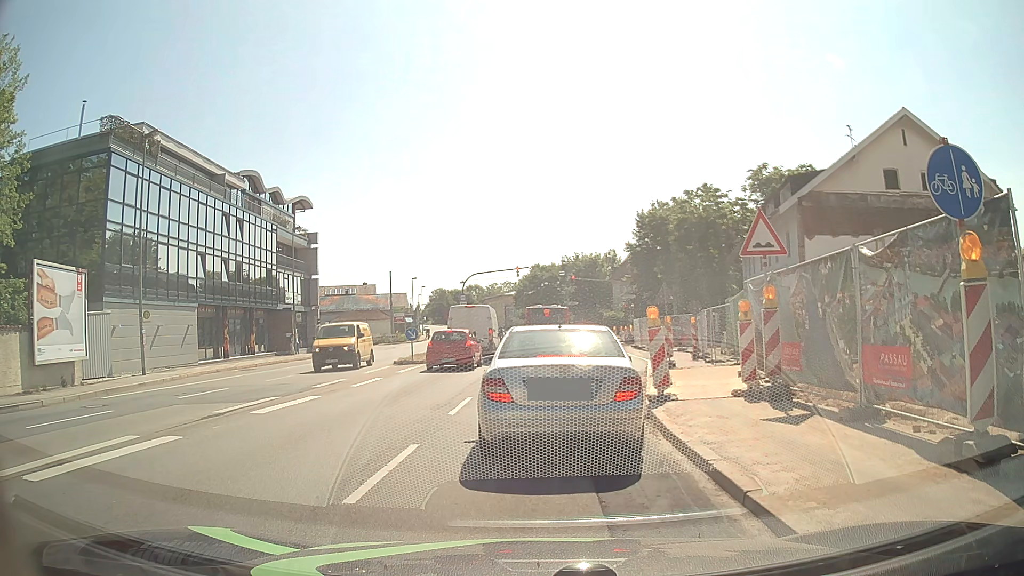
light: Day
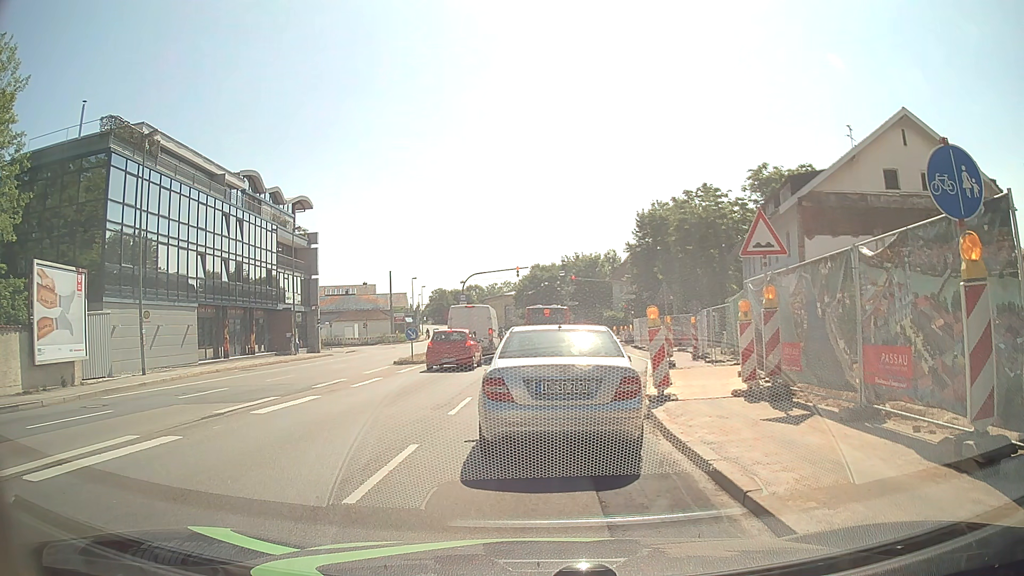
(0.0, 0.0) m; 0°
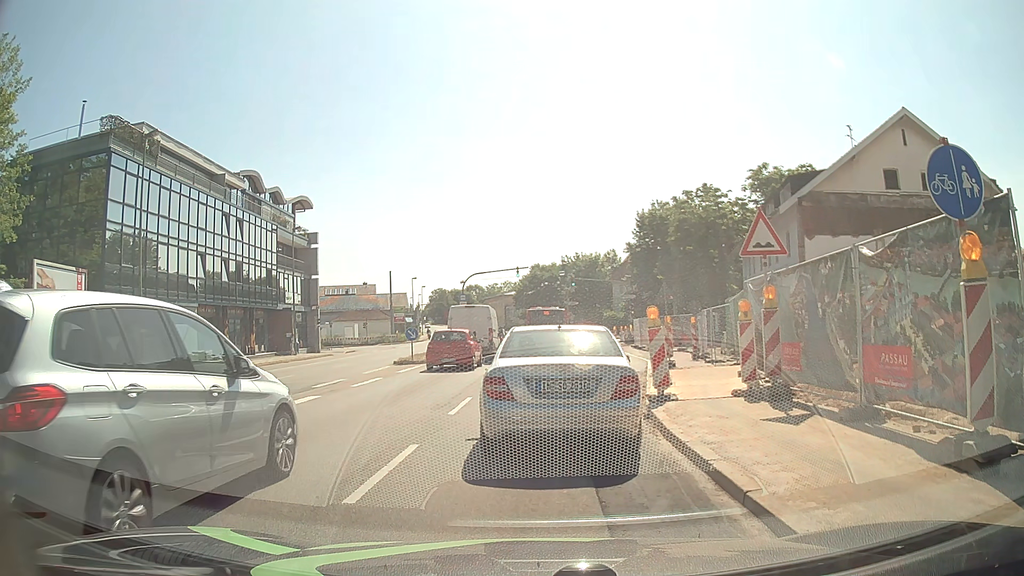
(0.0, 0.0) m; 0°
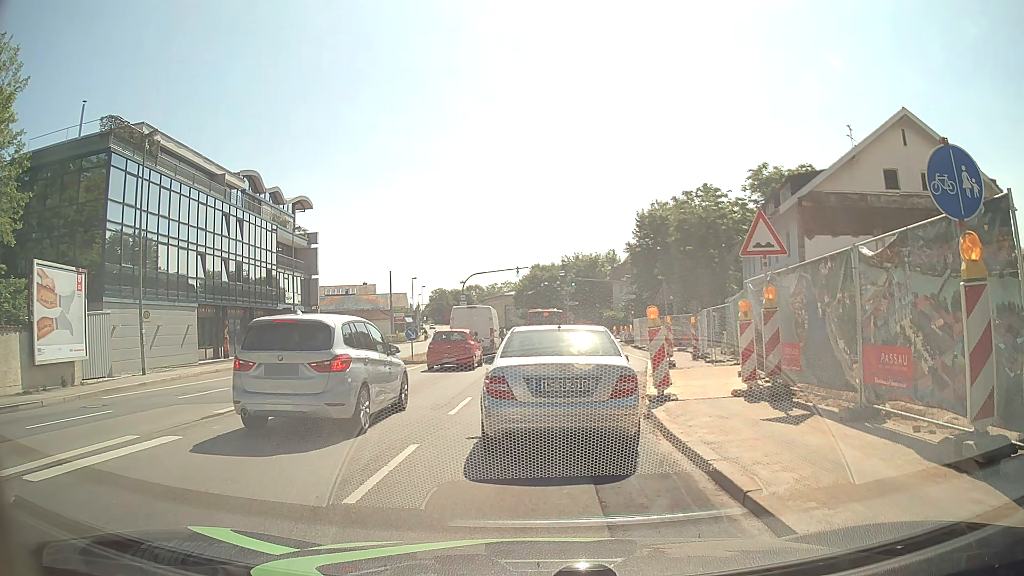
(0.0, 0.0) m; 0°
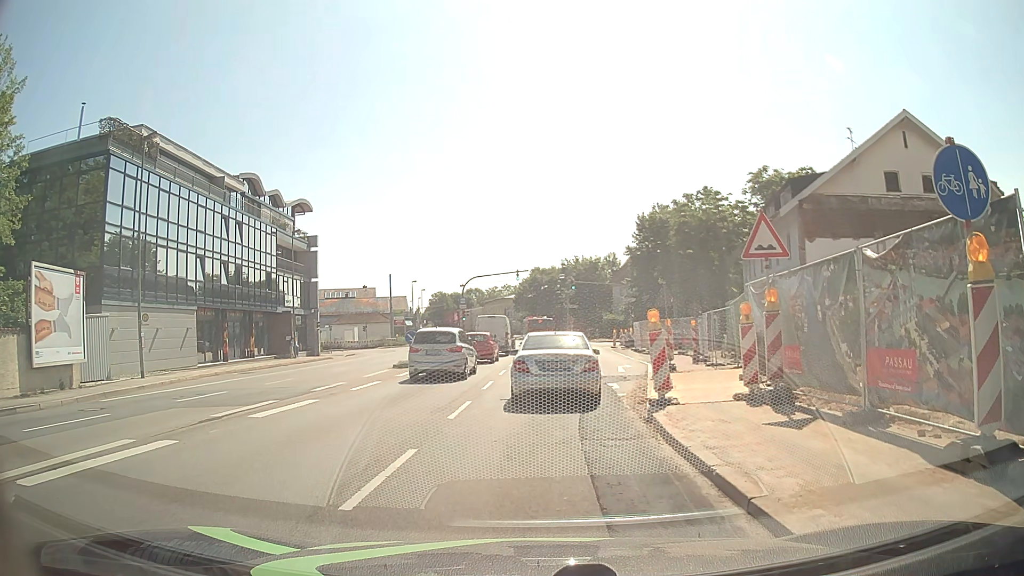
(0.0, +0.1) m; 0°
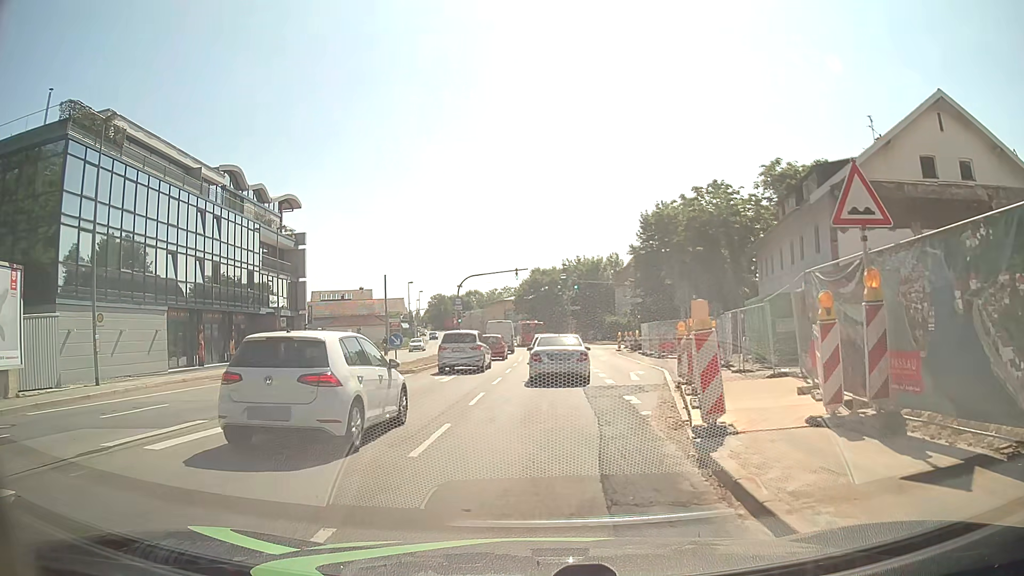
(0.0, +3.7) m; +1°
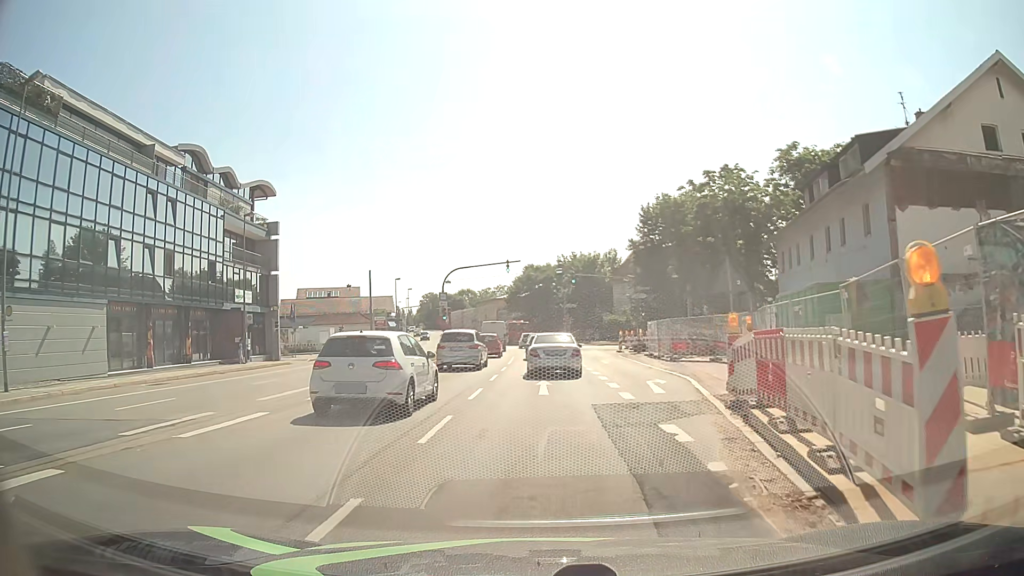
(0.0, +5.4) m; 0°
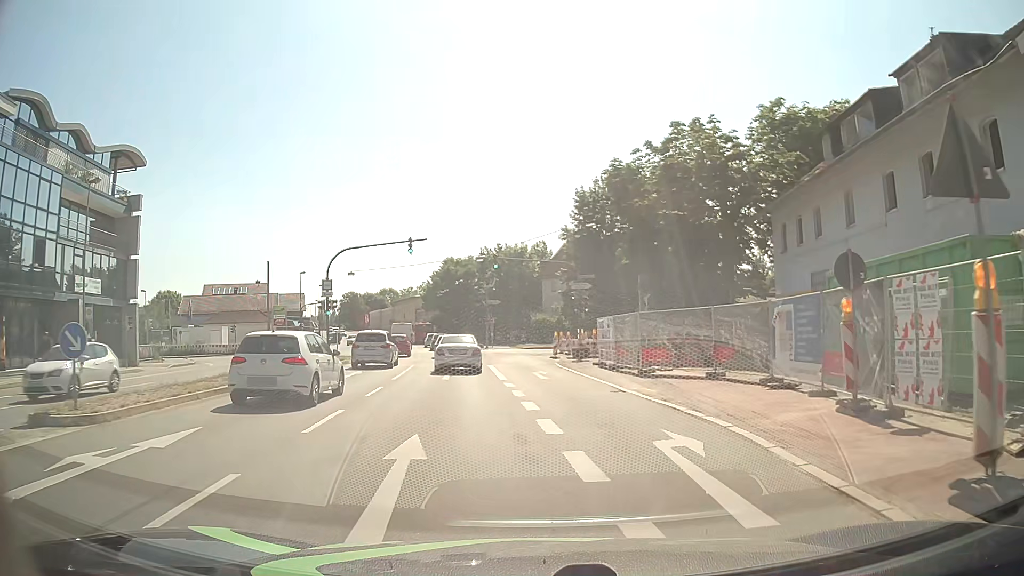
(+0.7, +11.4) m; +7°
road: primary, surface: asphalt
(0, +10) (0, +20) (-1, +30) (-2, +40) (-3, +50) (+3, +57) (+13, +59) (+23, +57) (+31, +52) (+39, +45) m
